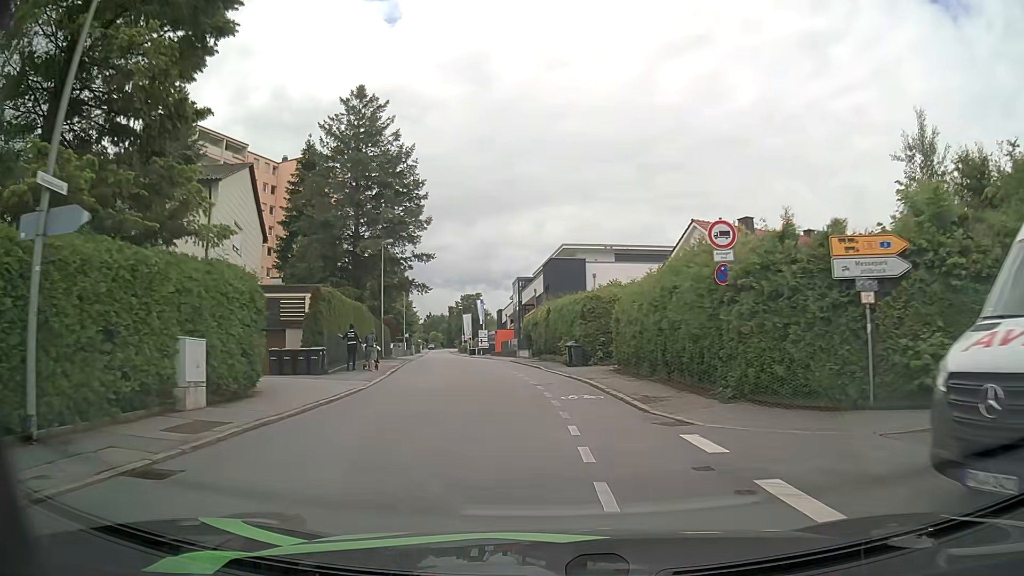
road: residential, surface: asphalt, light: Day
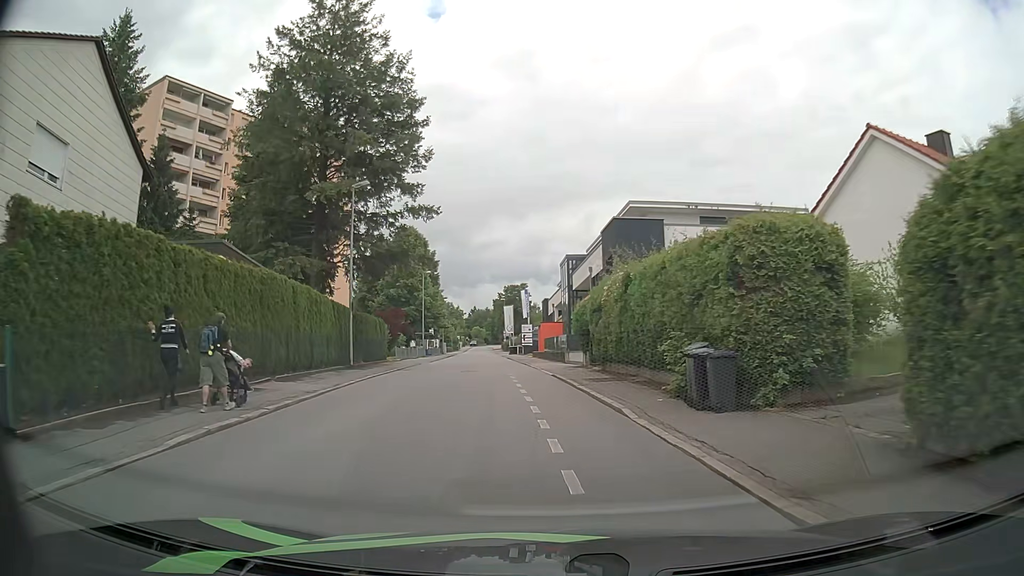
(-0.5, +17.5) m; -4°
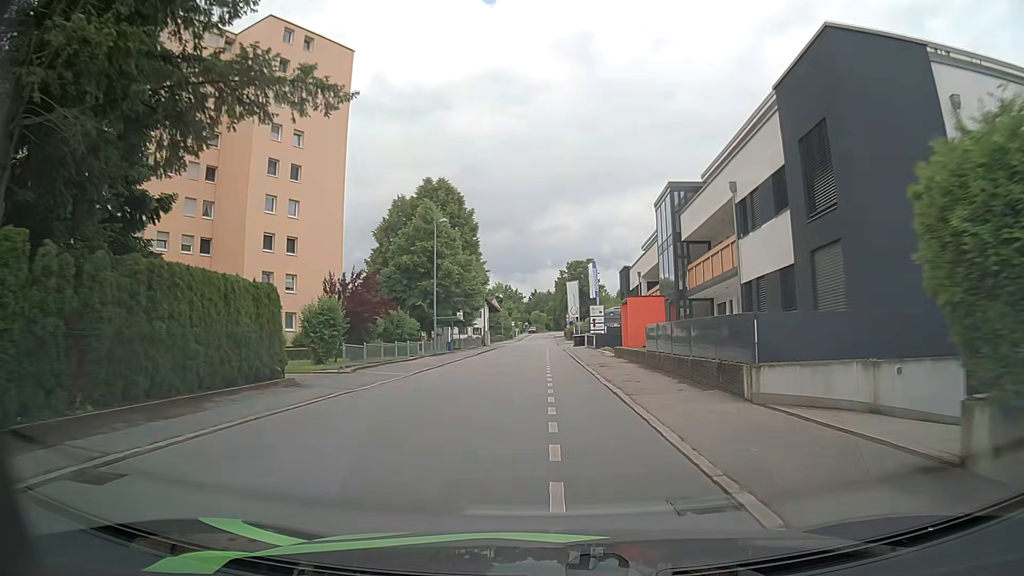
(-1.4, +24.6) m; -6°
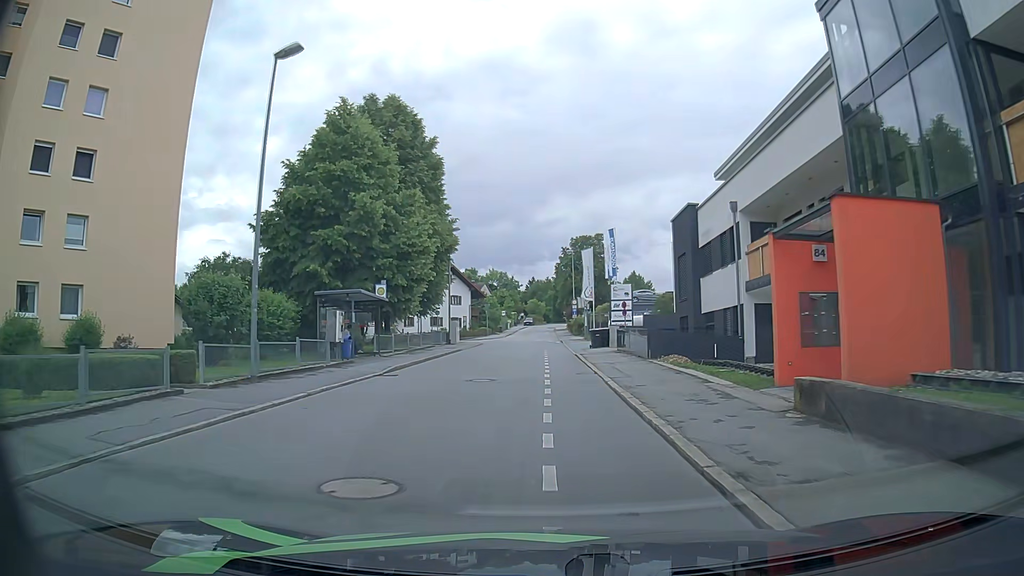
(-0.1, +25.4) m; 0°
